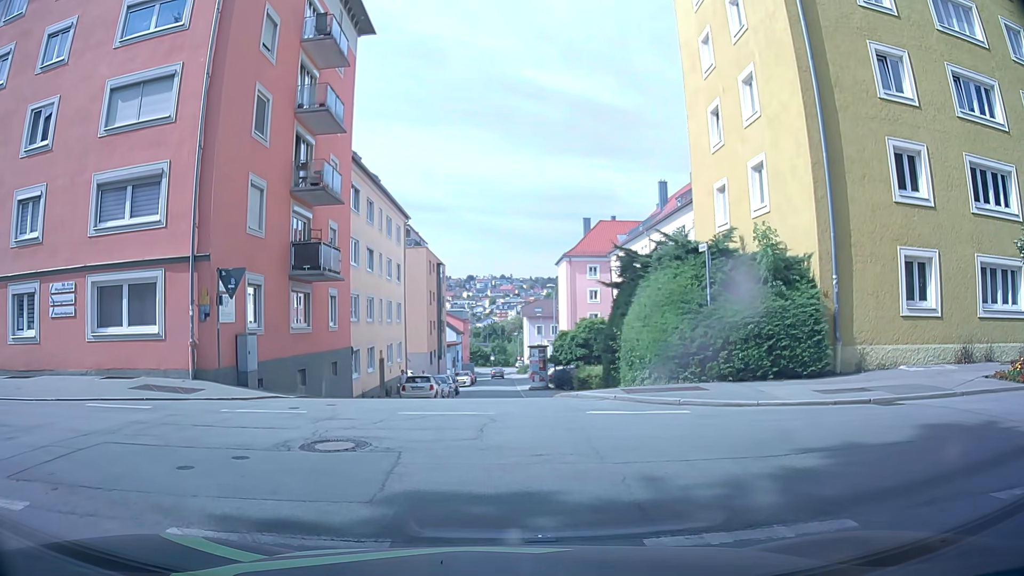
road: residential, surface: asphalt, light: Day
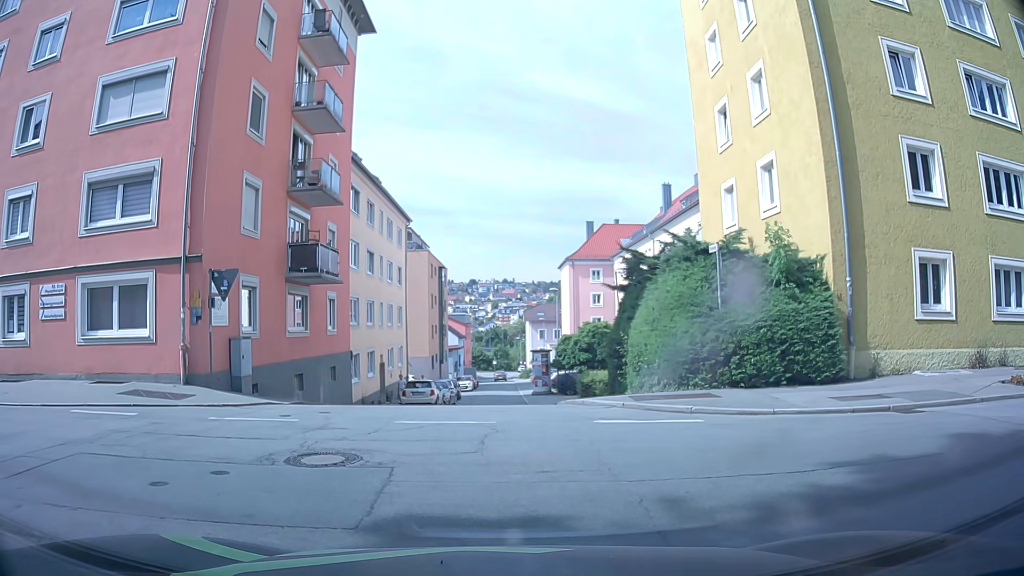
(0.0, +0.6) m; 0°
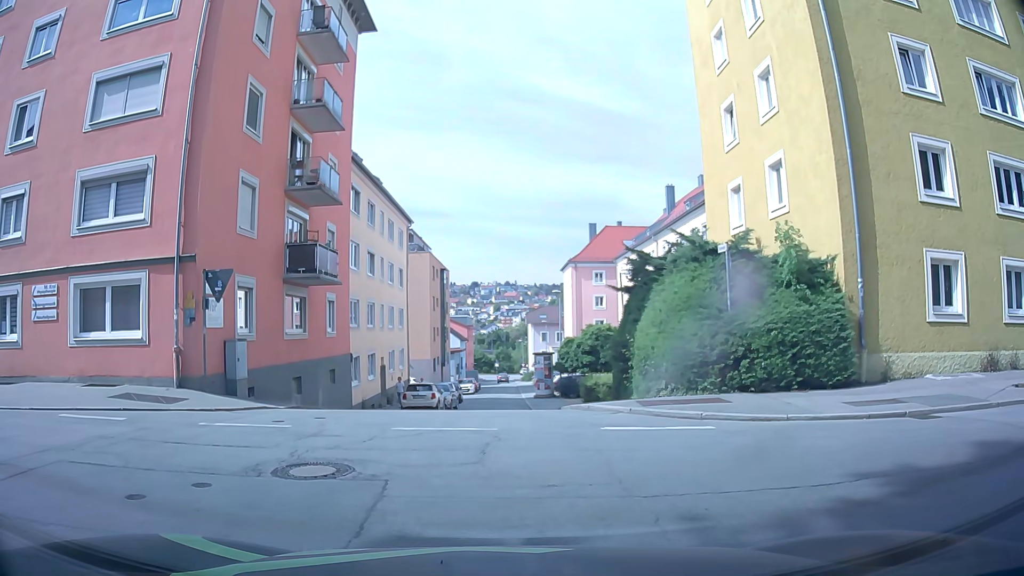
(0.0, +0.5) m; 0°
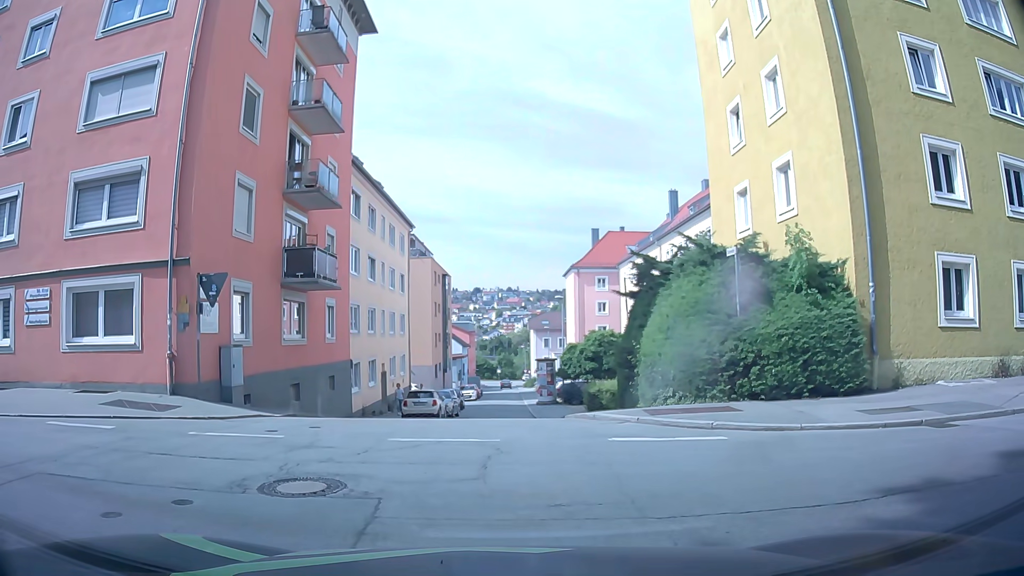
(0.0, +0.5) m; 0°
